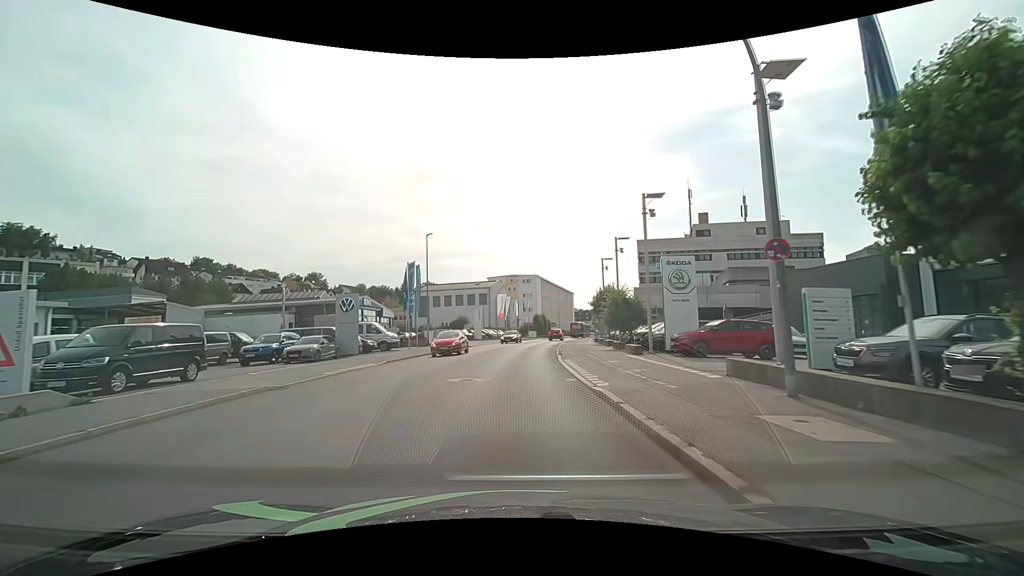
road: tertiary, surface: asphalt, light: Day
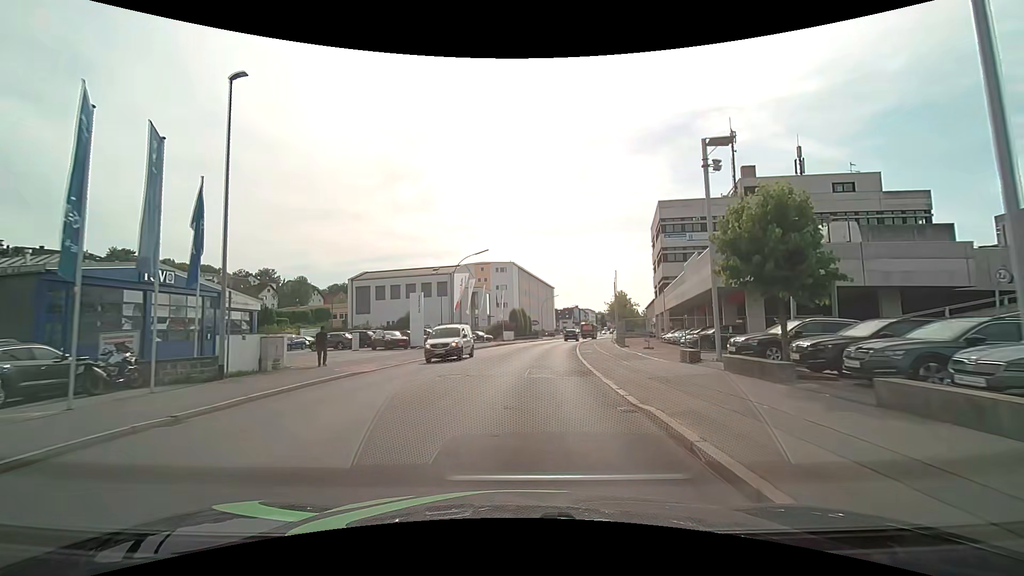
(+0.3, +29.6) m; +3°
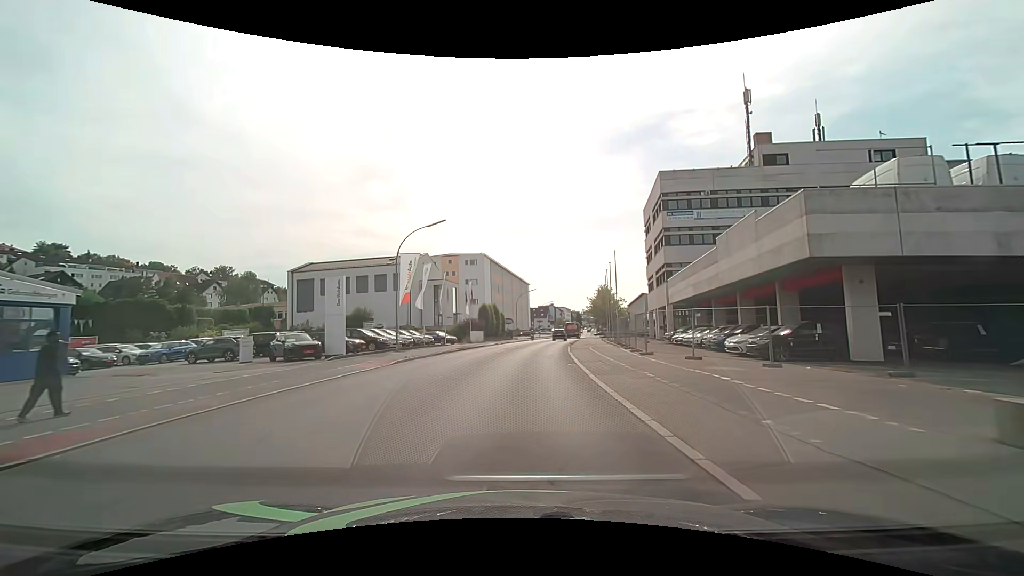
(+0.4, +12.8) m; +3°
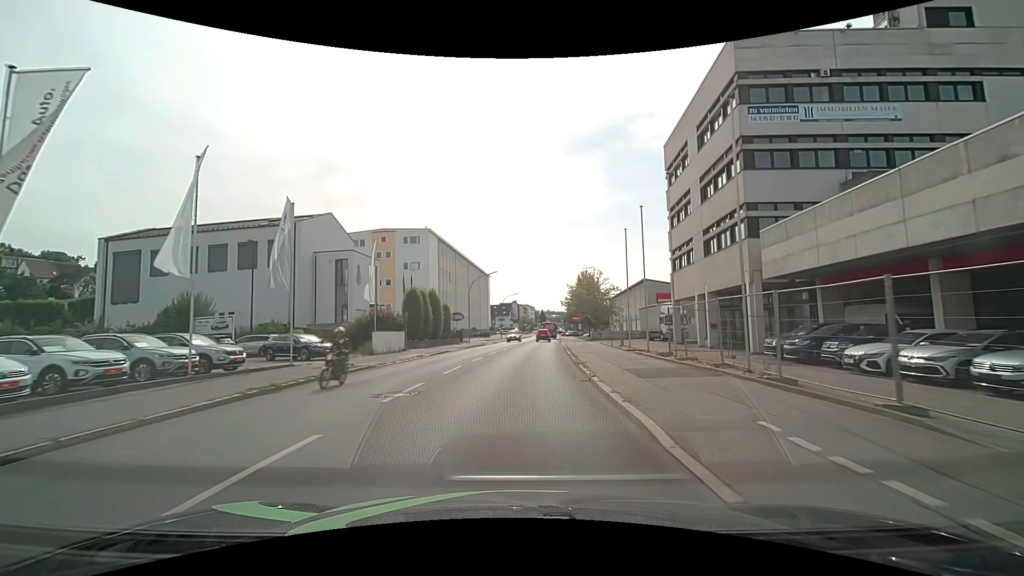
(+1.0, +26.7) m; +5°
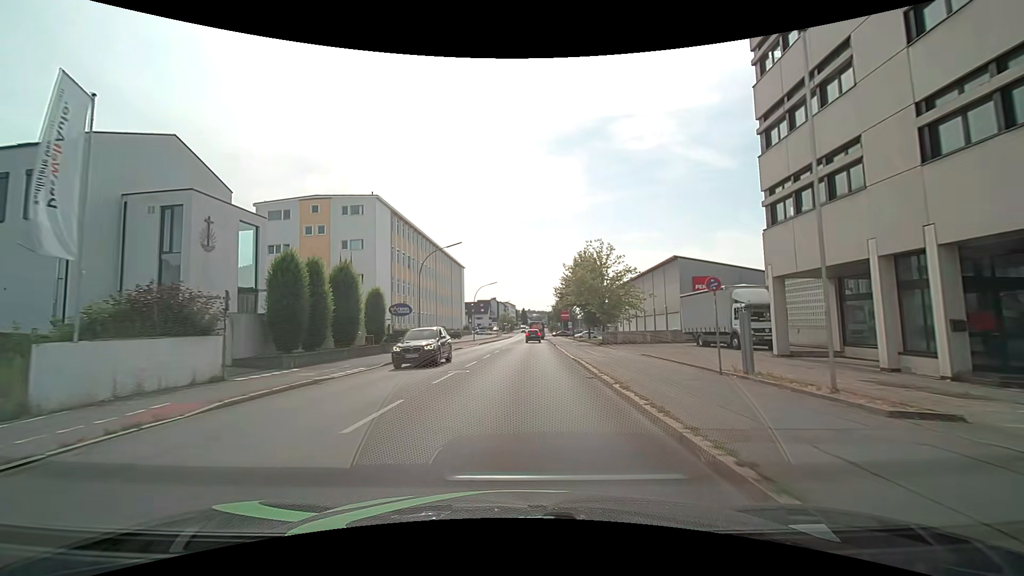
(+0.3, +20.8) m; +2°
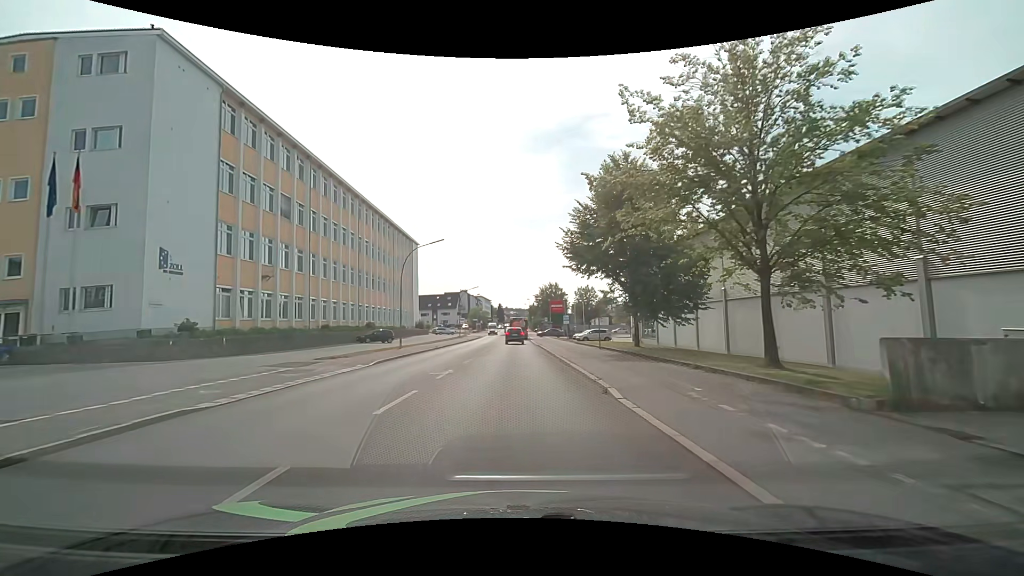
(+1.0, +35.0) m; +3°
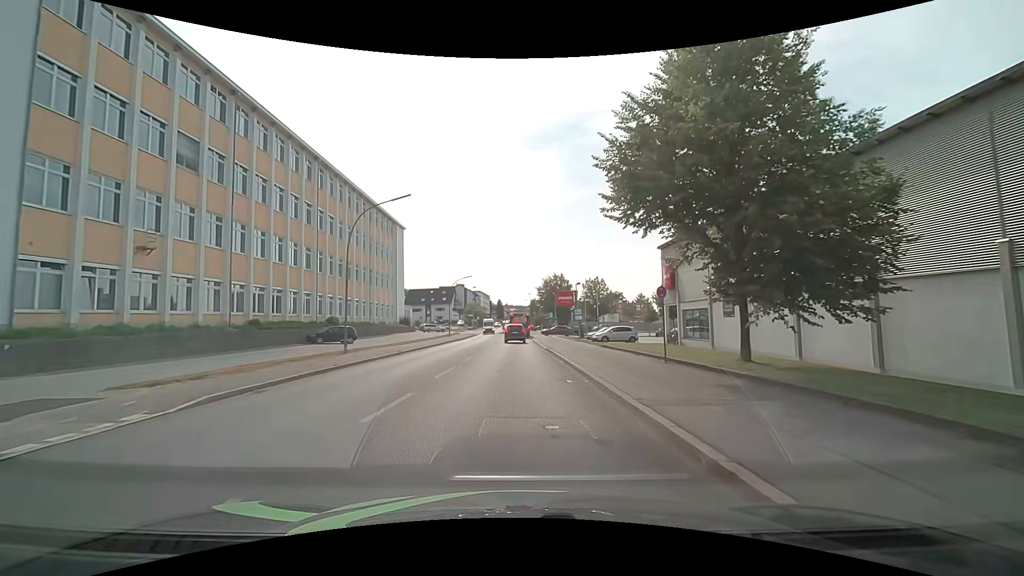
(0.0, +13.1) m; 0°
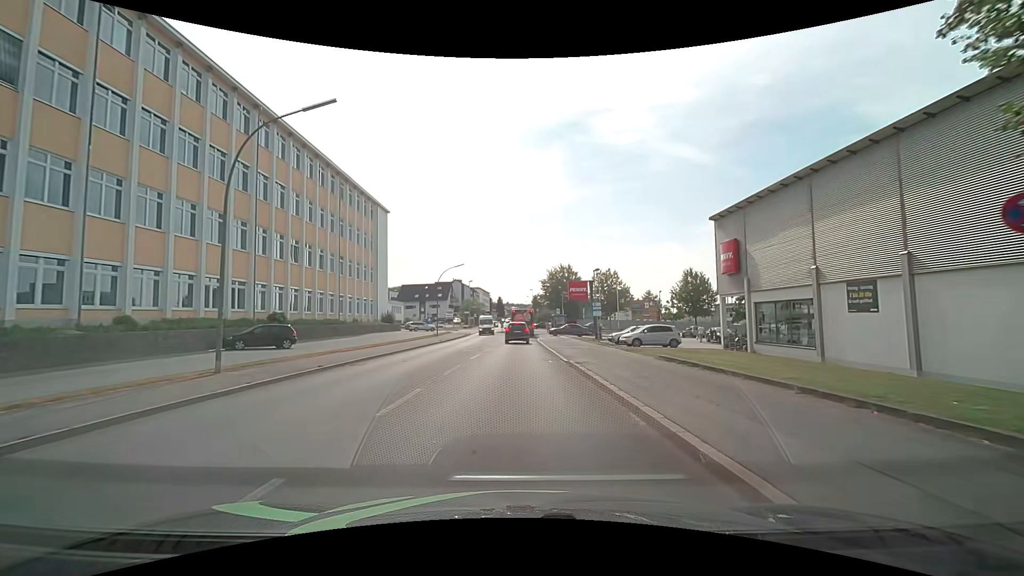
(0.0, +11.8) m; 0°
(0, +10) (0, +20) (0, +30) (0, +40) (0, +50) (0, +60) (0, +70) (0, +80) (0, +90) (0, +100) m
